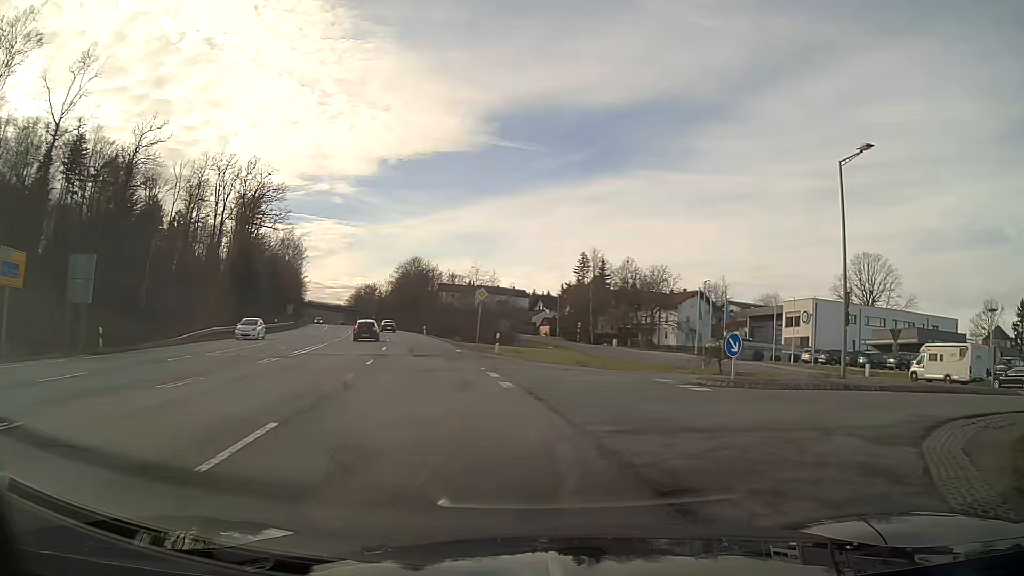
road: secondary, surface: asphalt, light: Day
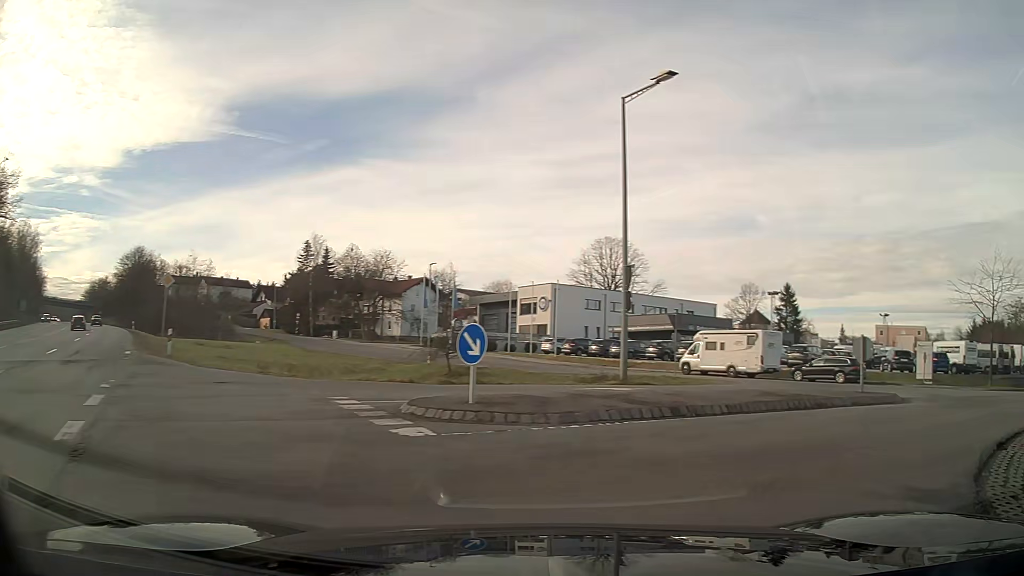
(+1.4, +6.9) m; +25°
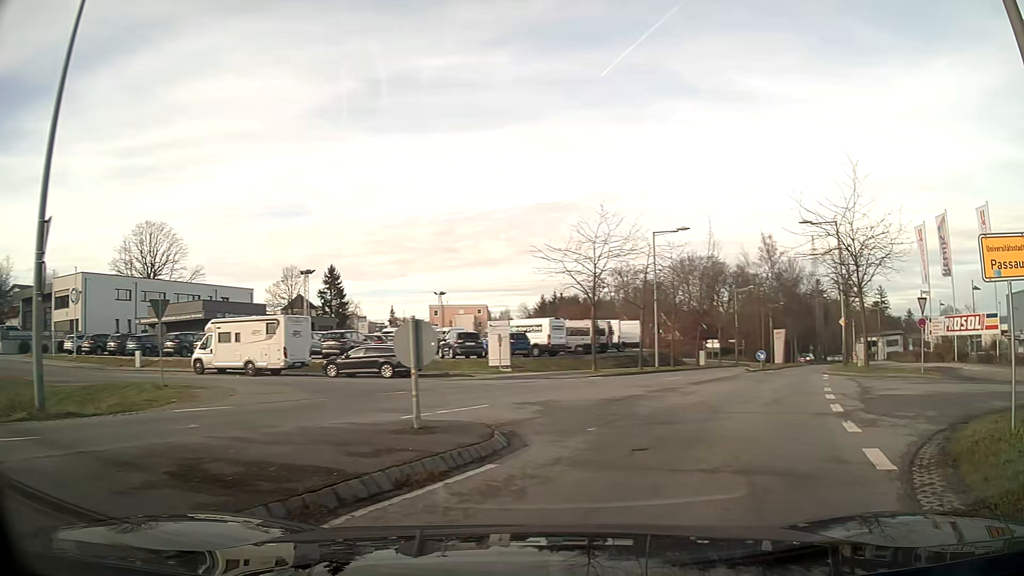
(+2.5, +7.6) m; +36°
(+1, +10) (+1, +20) (-7, +25) (-17, +28) (-27, +30) (-37, +32) (-46, +34) (-50, +43) (-48, +53) (-47, +62) m
